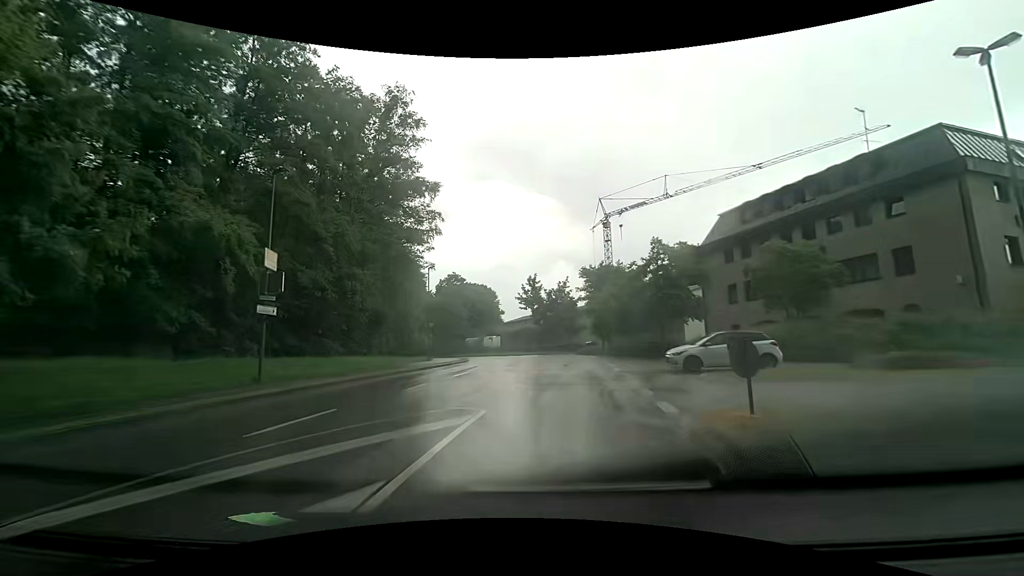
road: unclassified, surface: asphalt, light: Day
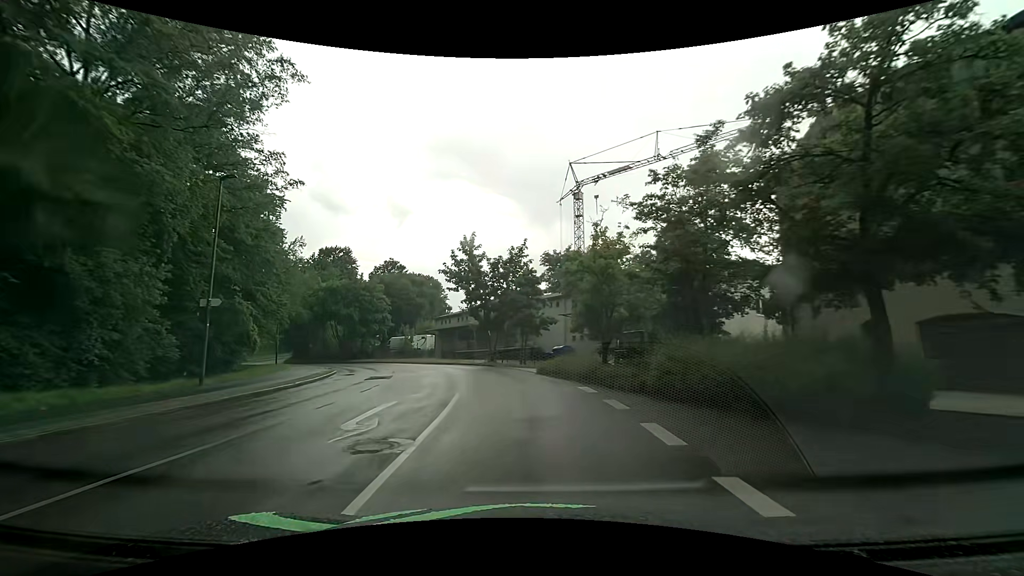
(+1.8, +23.7) m; +5°
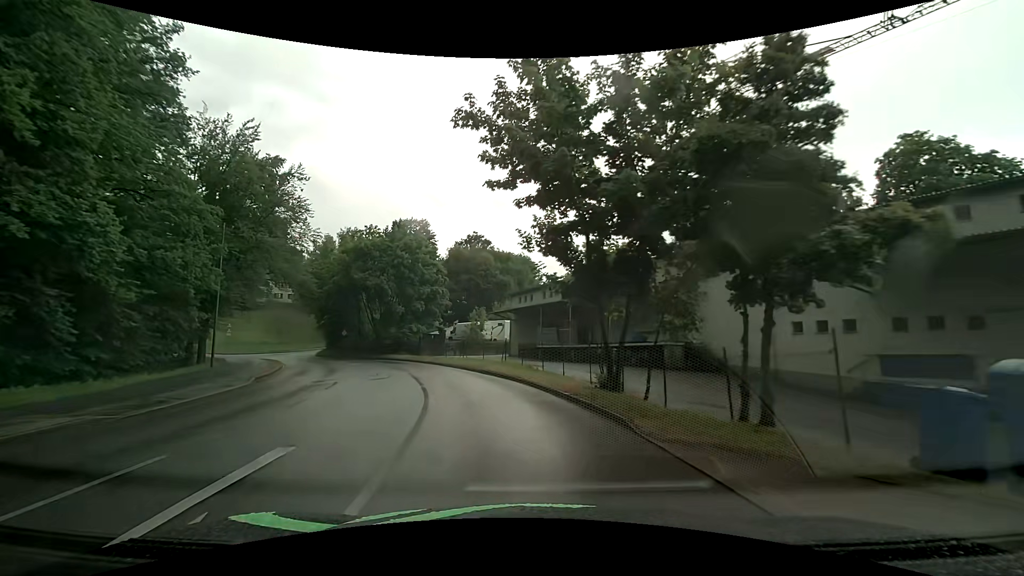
(-1.7, +24.8) m; -10°
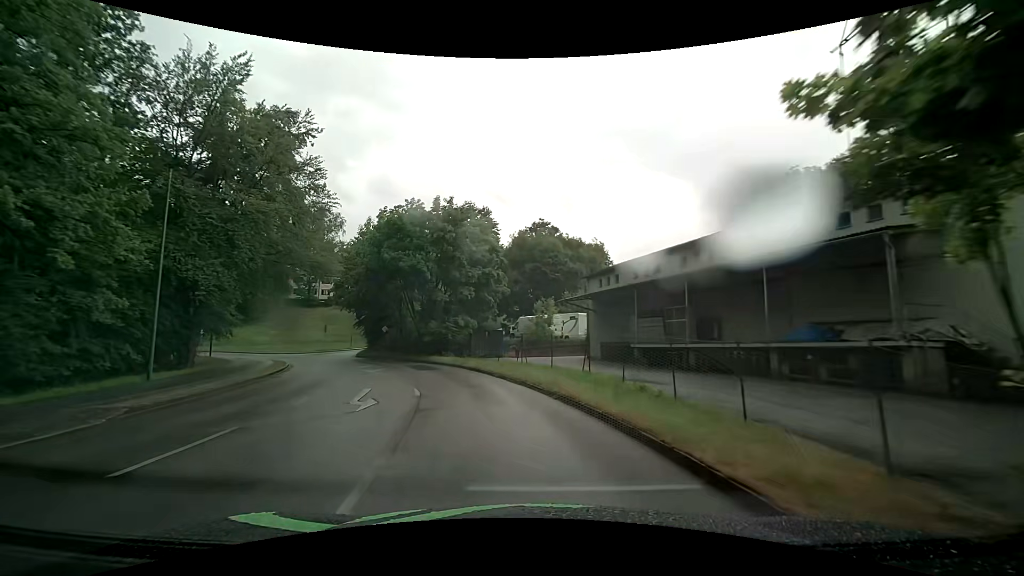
(-0.8, +10.6) m; -8°
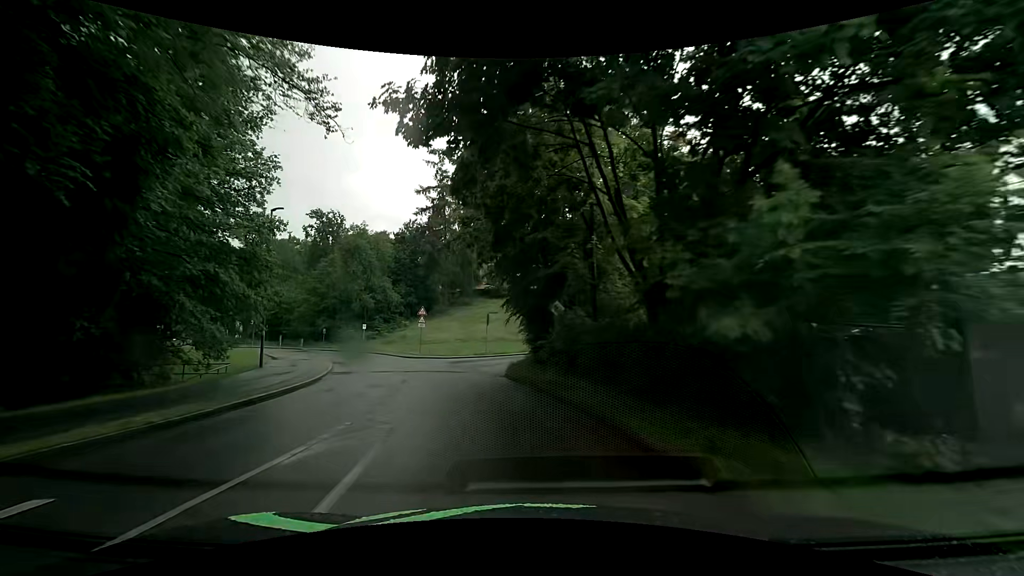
(-5.8, +27.2) m; -25°
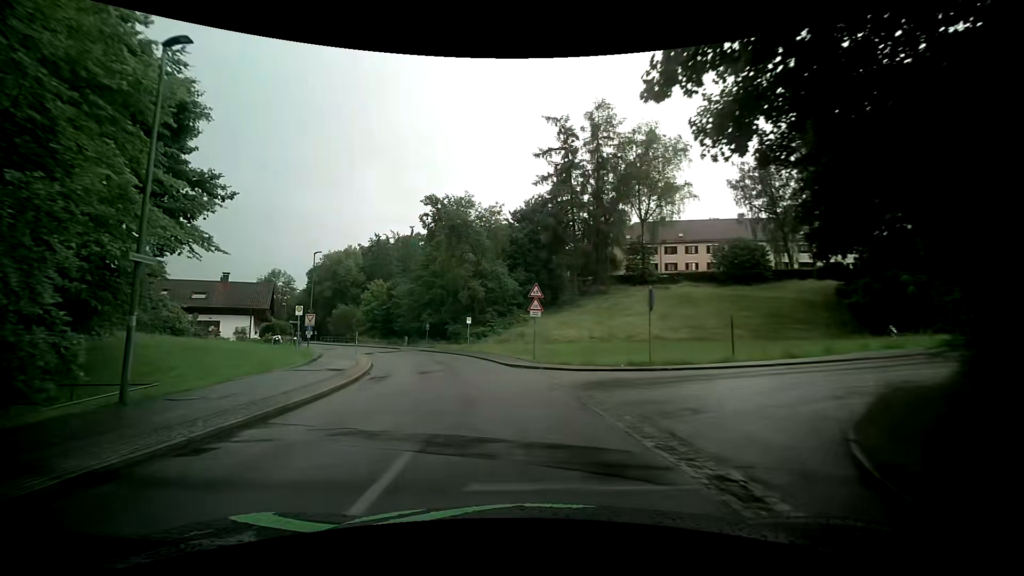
(-2.2, +17.1) m; -14°
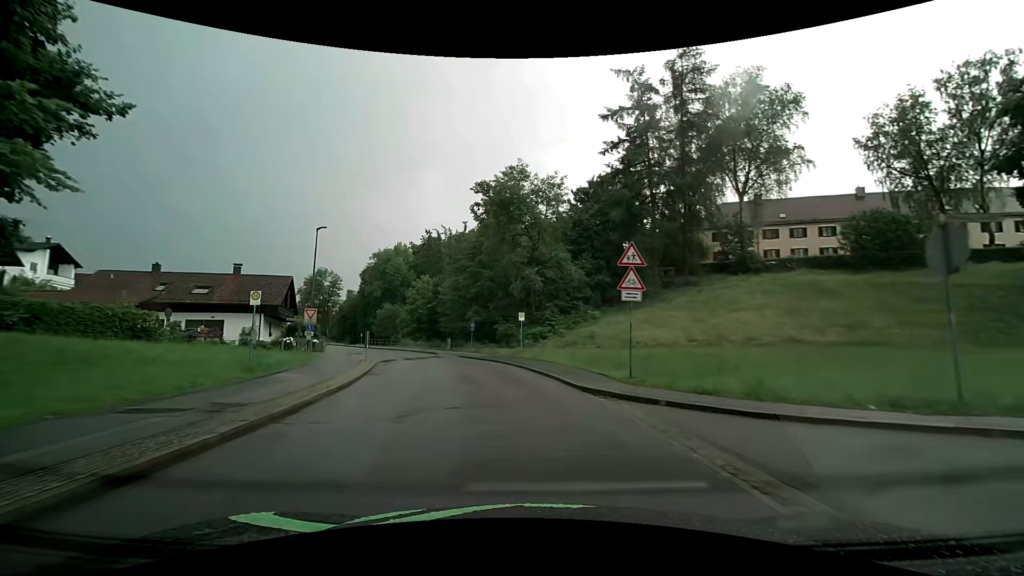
(-0.9, +11.7) m; -8°
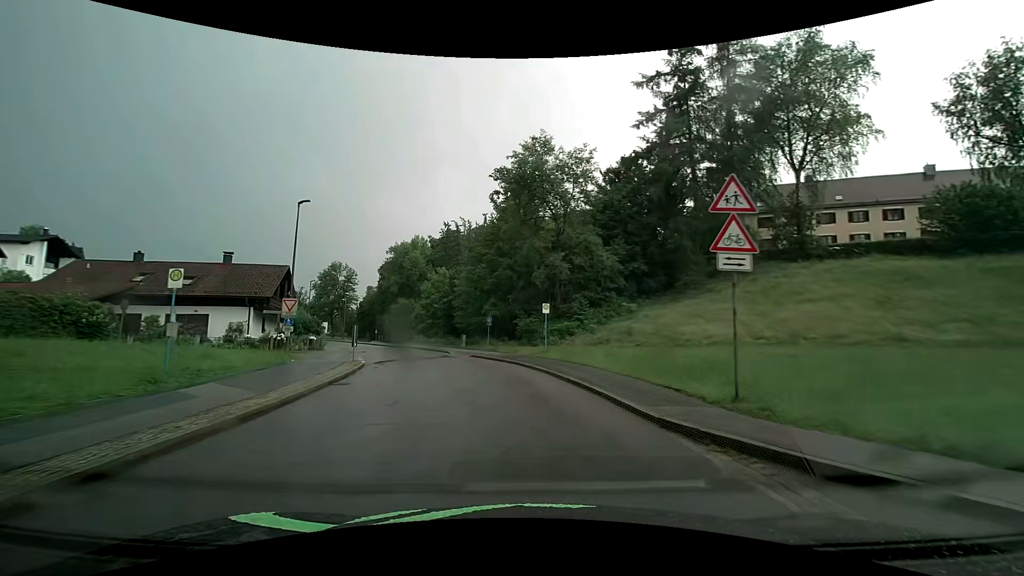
(-0.1, +6.0) m; -2°
(0, +10) (-2, +20) (-4, +30) (-8, +39) (-12, +48) (-16, +57) (-21, +66) (-26, +75) (-31, +83) (-36, +92) m
